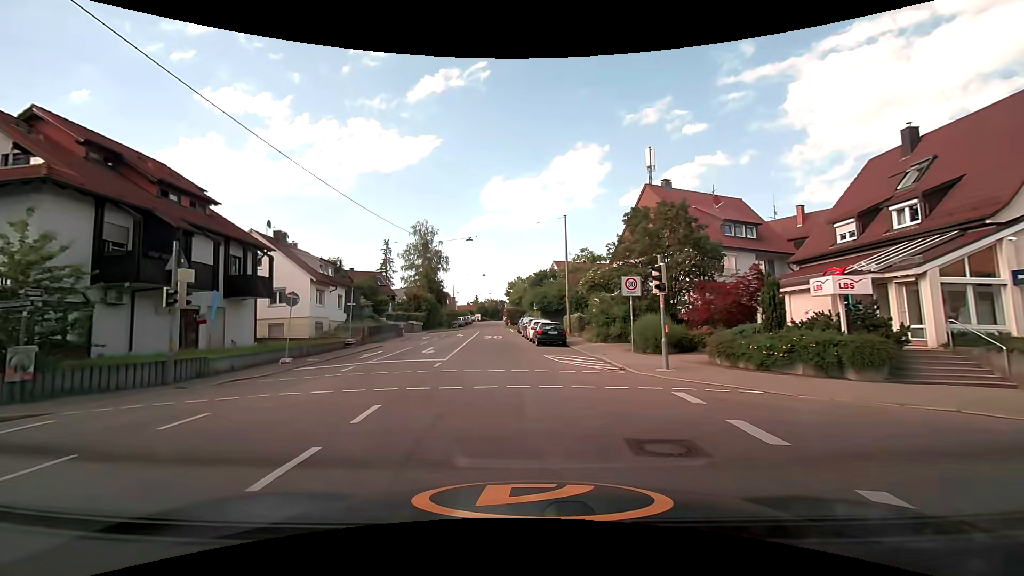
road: tertiary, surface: asphalt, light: Day
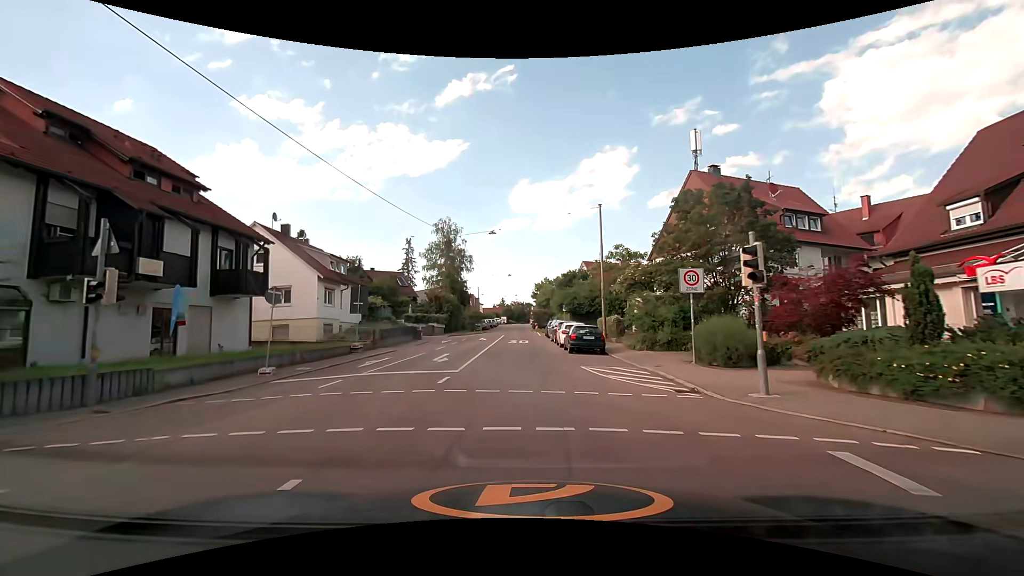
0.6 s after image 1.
(-0.1, +4.2) m; -3°
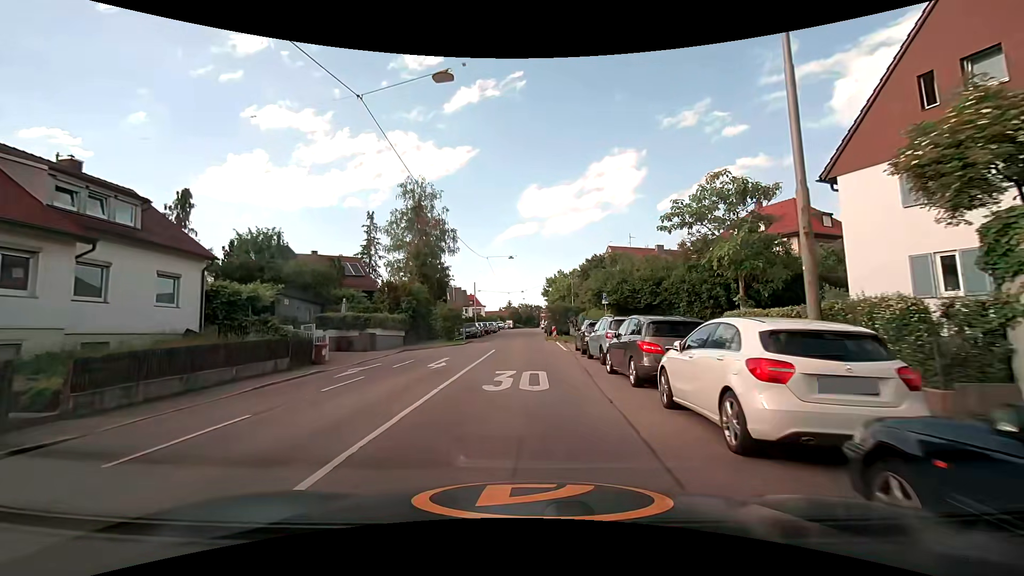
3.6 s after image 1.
(-0.4, +23.2) m; -2°
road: residential
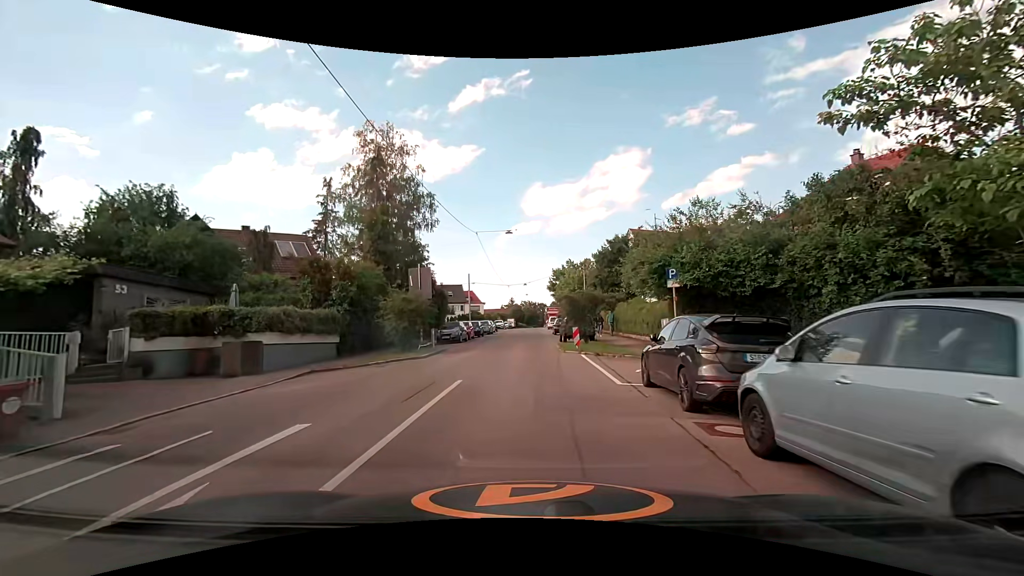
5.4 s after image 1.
(0.0, +13.4) m; 0°
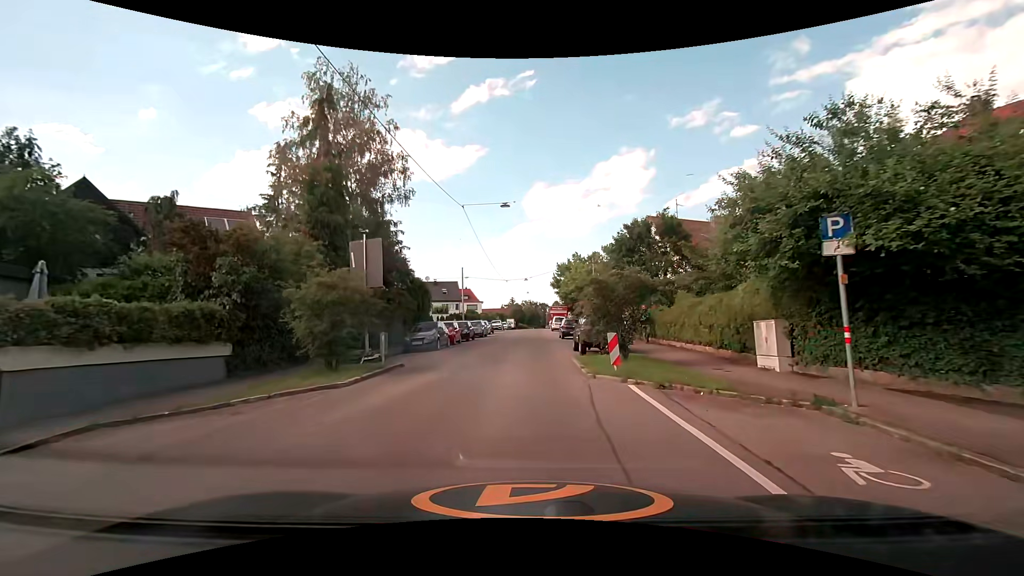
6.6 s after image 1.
(-0.1, +8.7) m; 0°
(0, +10) (0, +20) (0, +30) (0, +40) (0, +50) (0, +60) (0, +70) (0, +80) (0, +90) (0, +100) m
